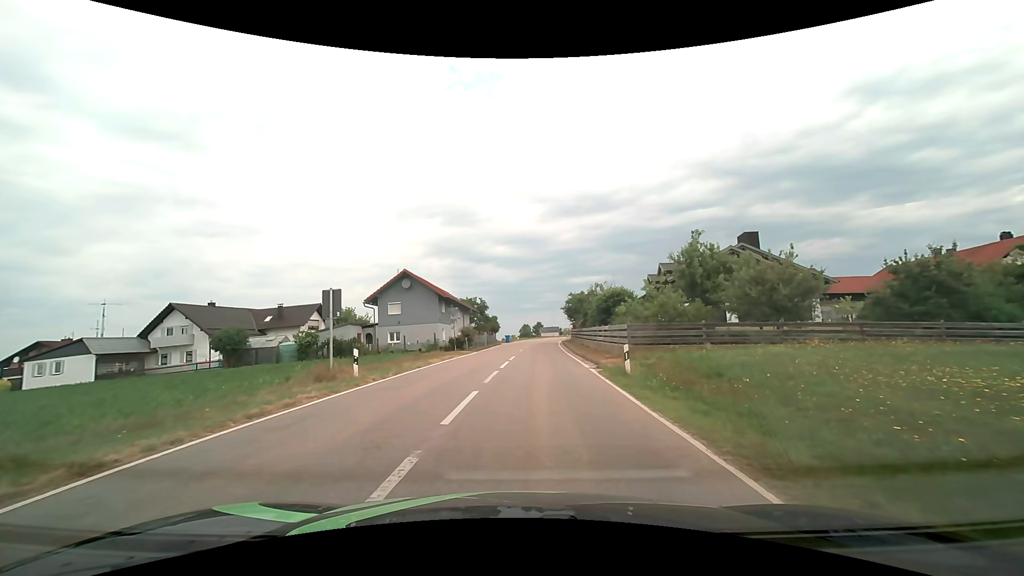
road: tertiary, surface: asphalt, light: Day
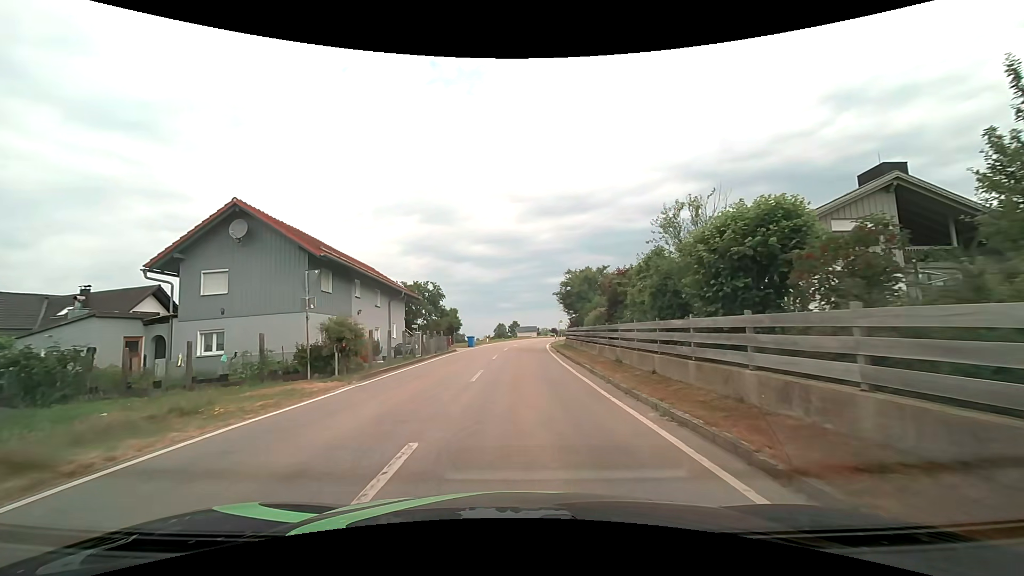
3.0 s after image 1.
(+0.6, +22.6) m; +3°
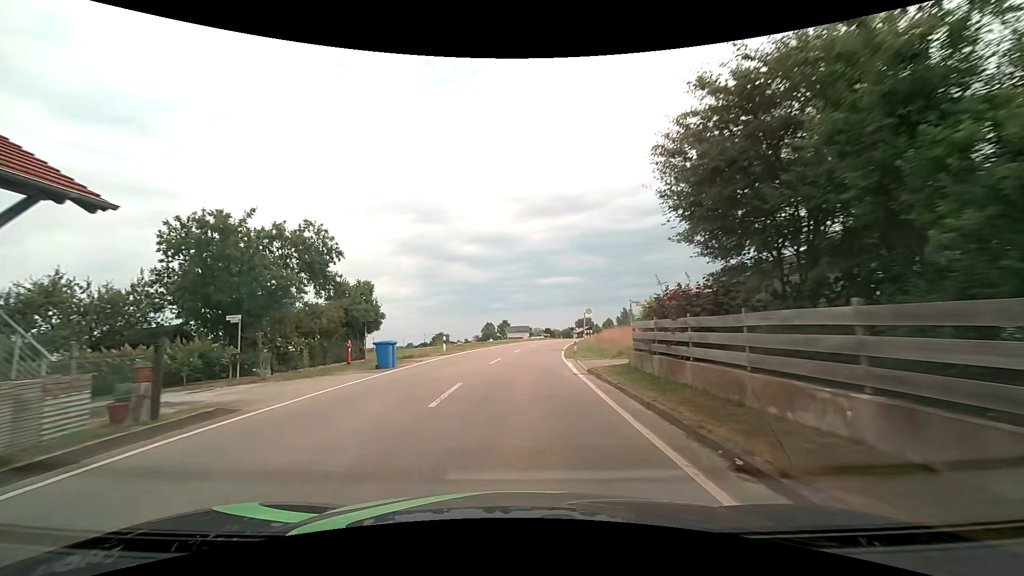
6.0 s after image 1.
(+0.3, +28.5) m; +1°
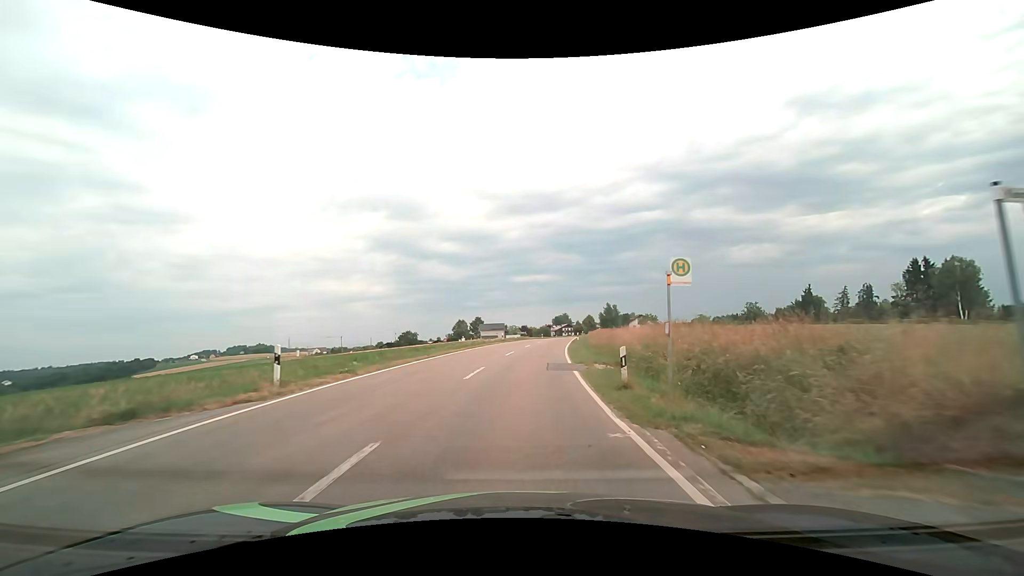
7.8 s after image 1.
(+0.4, +19.1) m; +3°
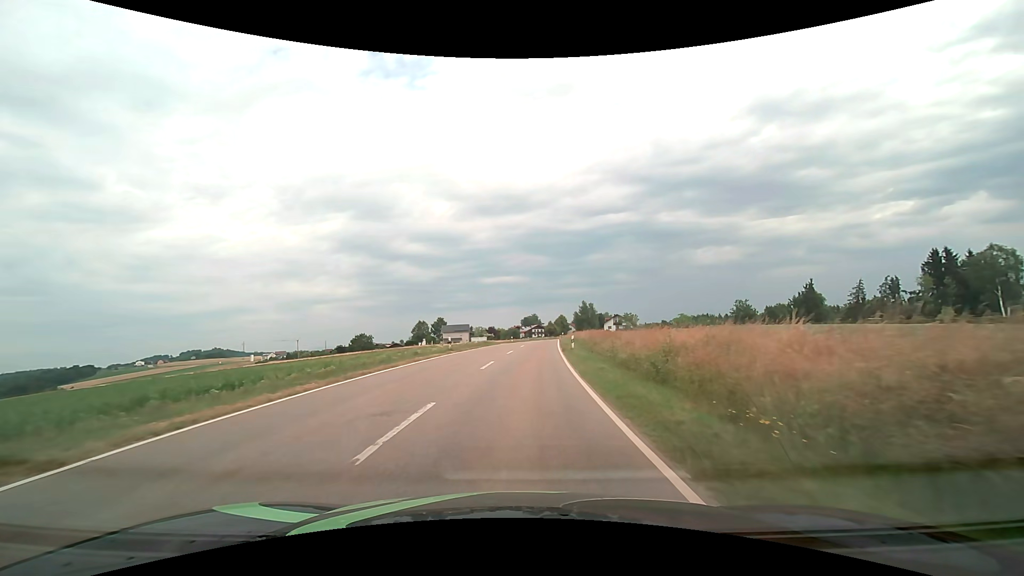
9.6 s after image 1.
(+0.6, +20.4) m; +4°
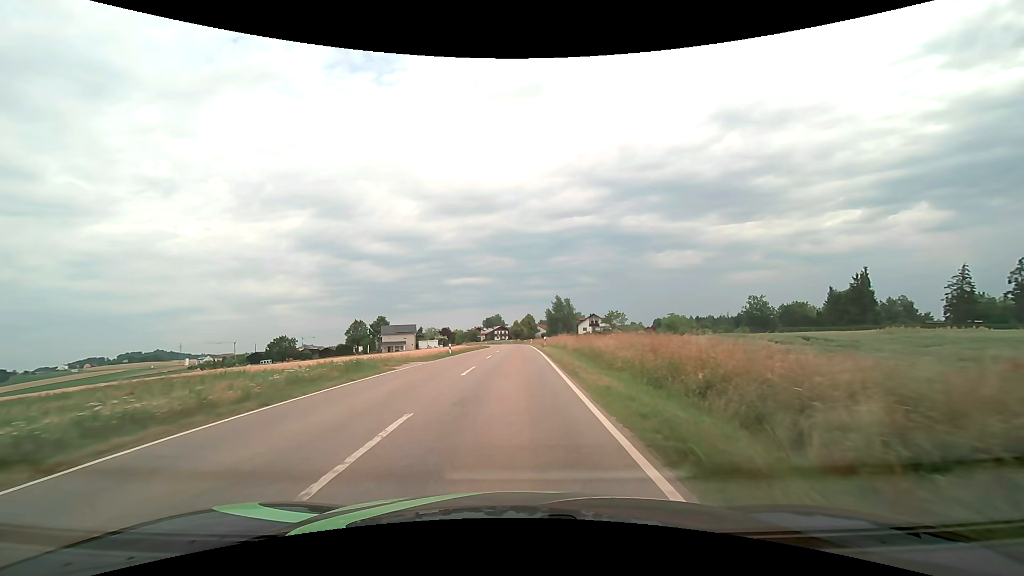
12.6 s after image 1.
(+1.5, +36.2) m; +4°
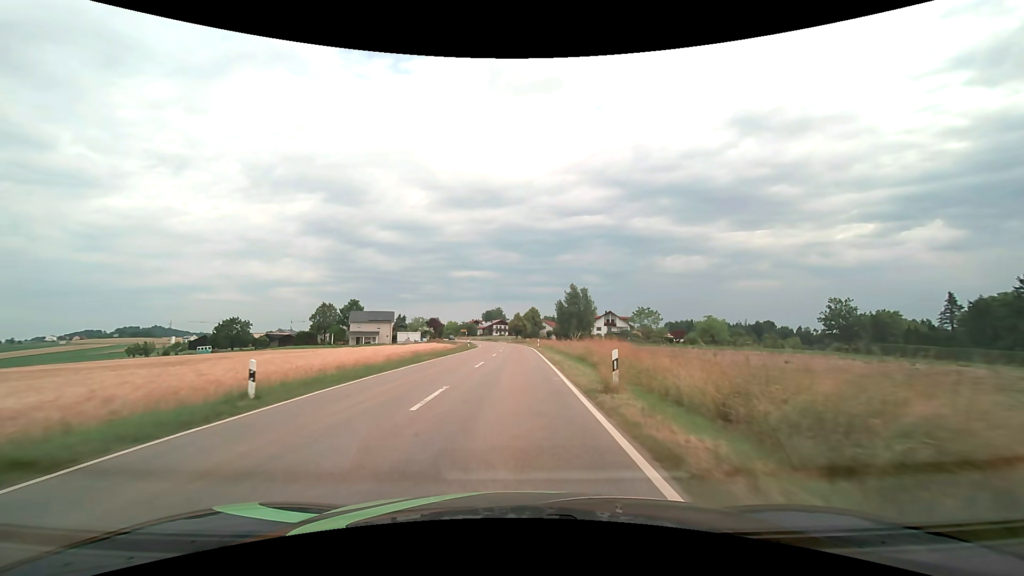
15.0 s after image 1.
(+0.2, +30.8) m; 0°
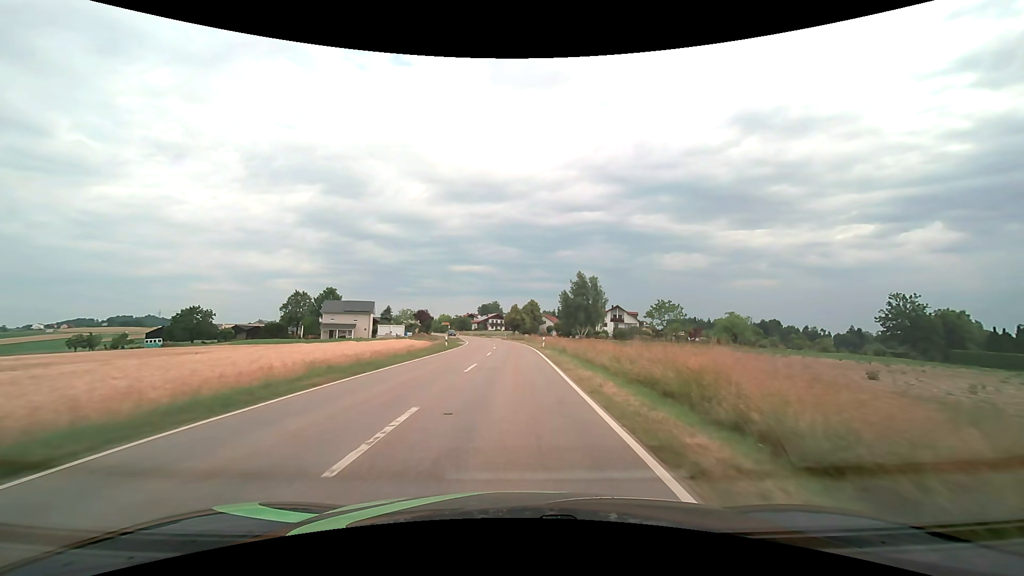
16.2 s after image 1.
(0.0, +16.0) m; 0°
(0, +10) (0, +20) (0, +30) (0, +40) (0, +50) (-1, +60) (-2, +70) (-3, +80) (-5, +90) (-7, +99) m
